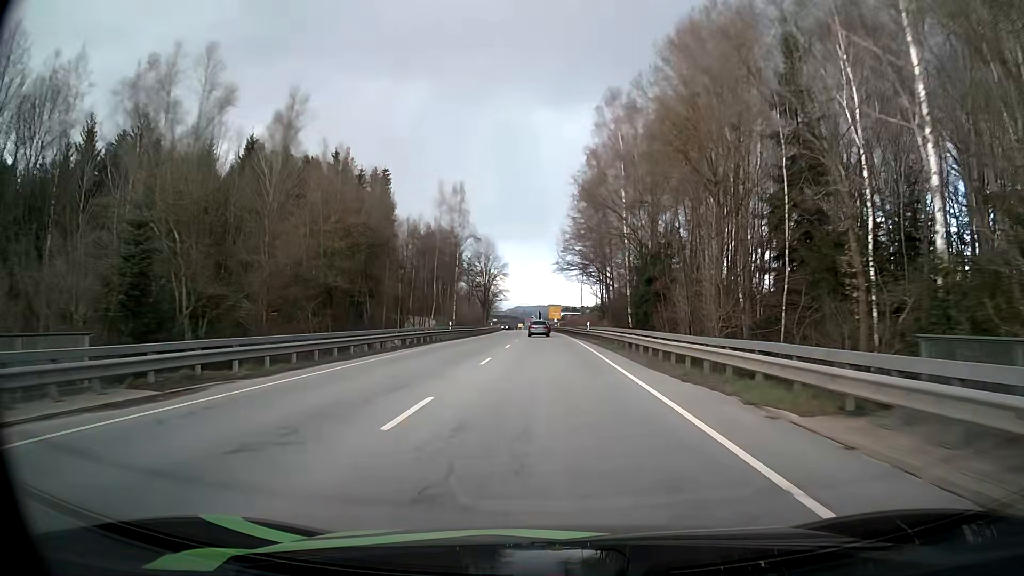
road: primary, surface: asphalt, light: Day
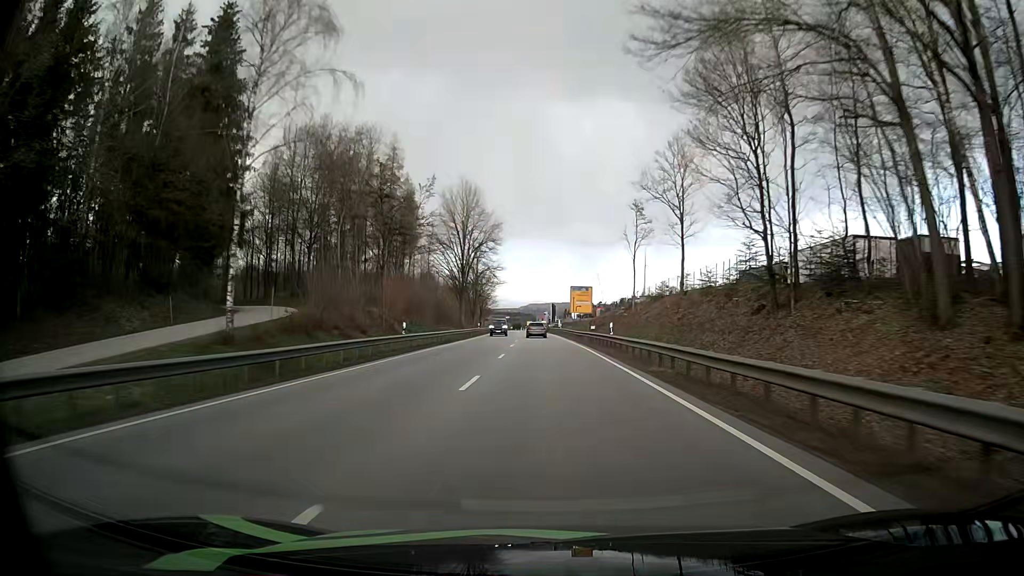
(-0.7, +68.0) m; -1°
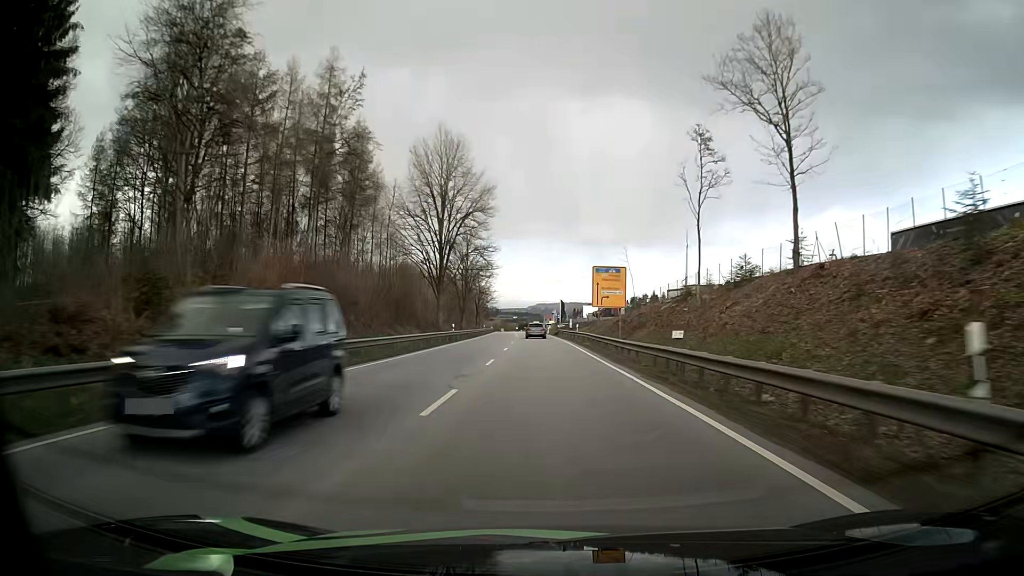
(-0.1, +28.2) m; 0°
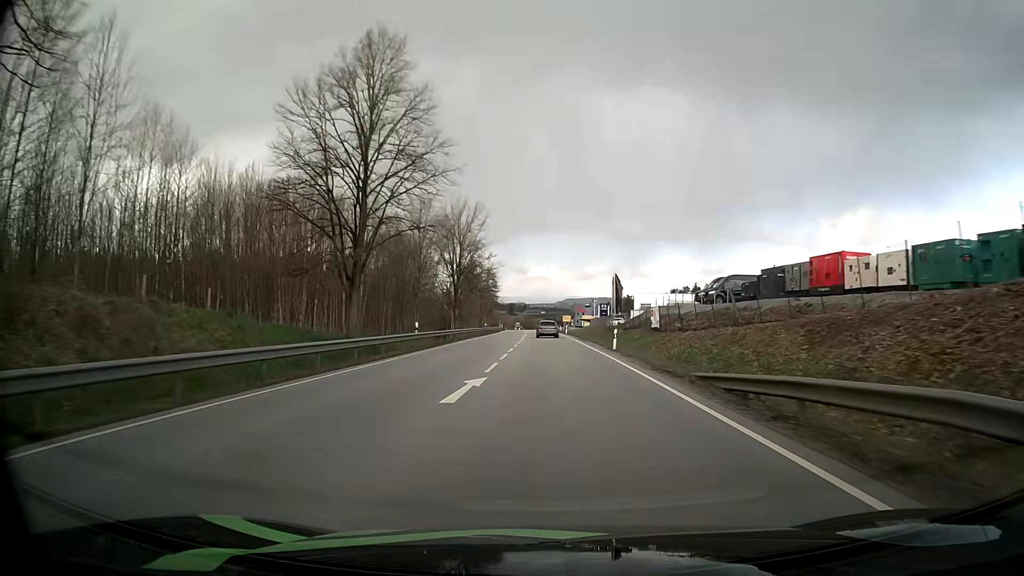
(-1.9, +72.2) m; -3°
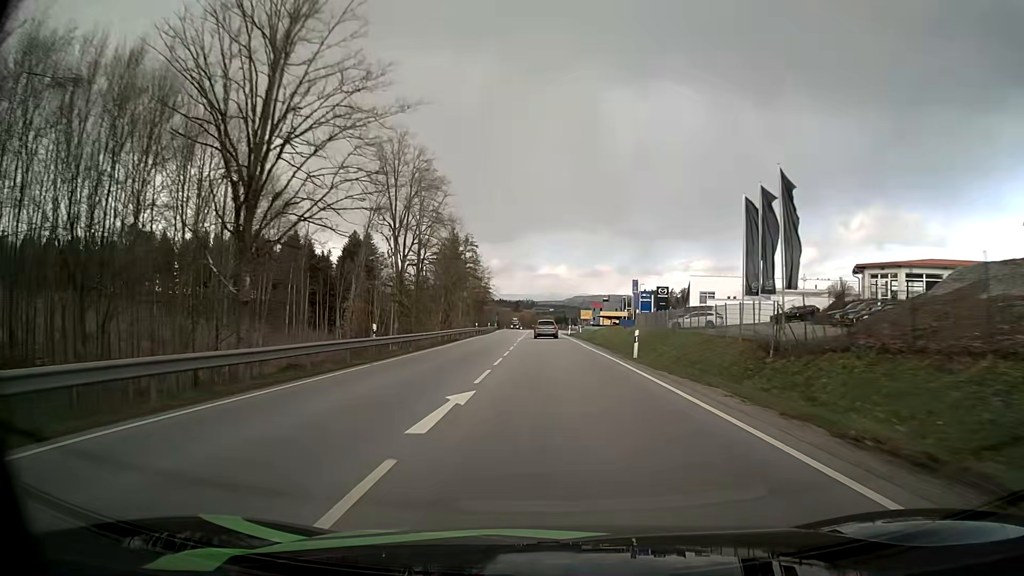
(-0.6, +57.3) m; -1°
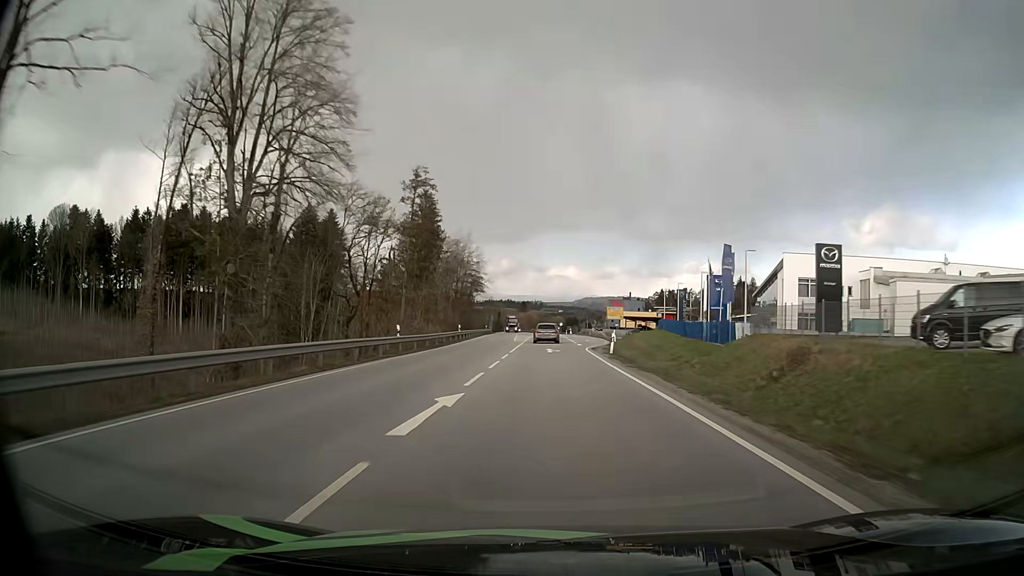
(-0.2, +42.3) m; -1°
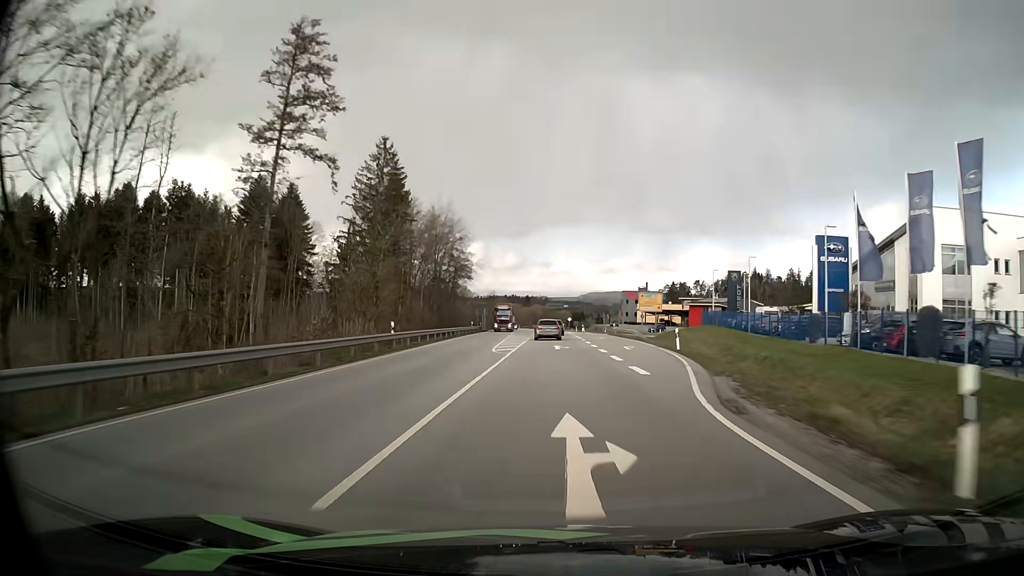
(-0.1, +27.7) m; 0°
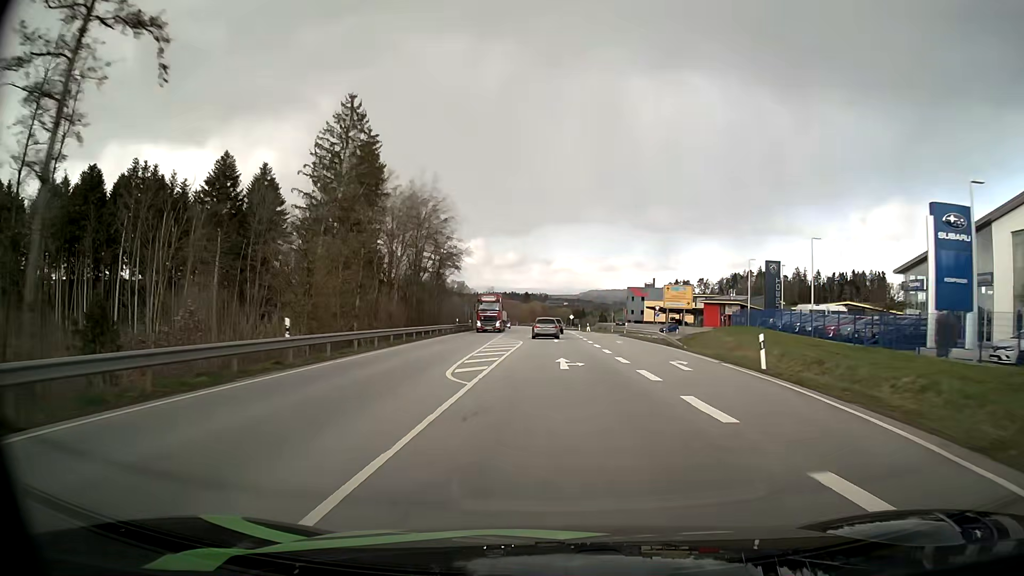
(0.0, +13.6) m; 0°
(0, +10) (0, +20) (0, +30) (0, +40) (0, +50) (0, +60) (0, +70) (0, +80) (0, +90) (0, +100) m
